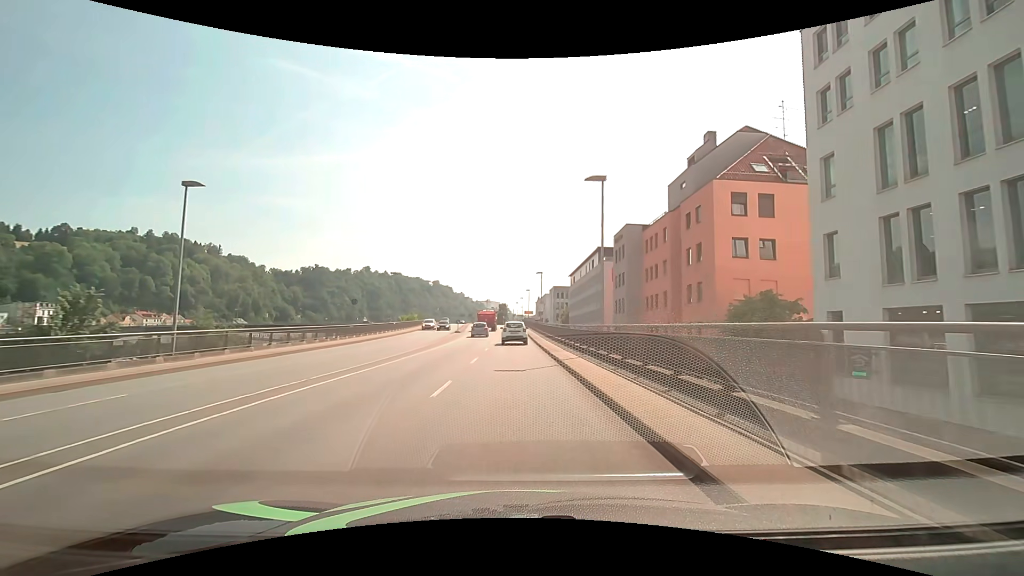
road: primary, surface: asphalt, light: Day
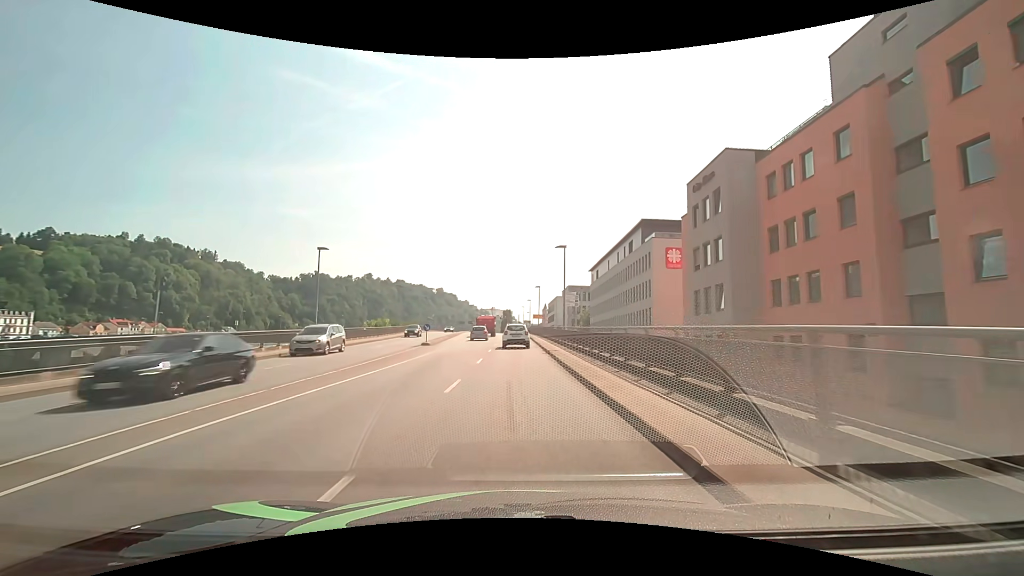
(-0.1, +25.9) m; -1°
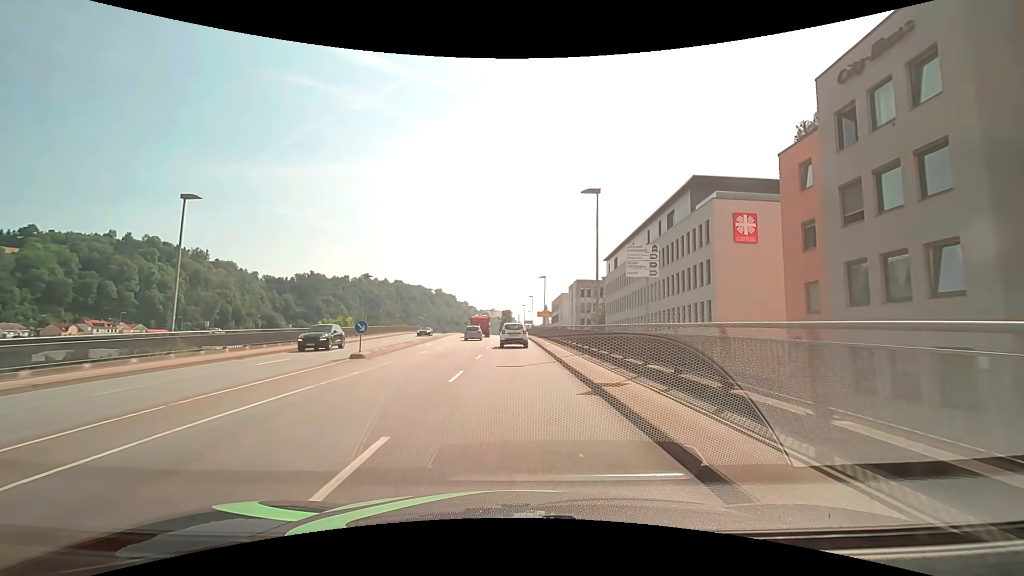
(0.0, +16.4) m; 0°
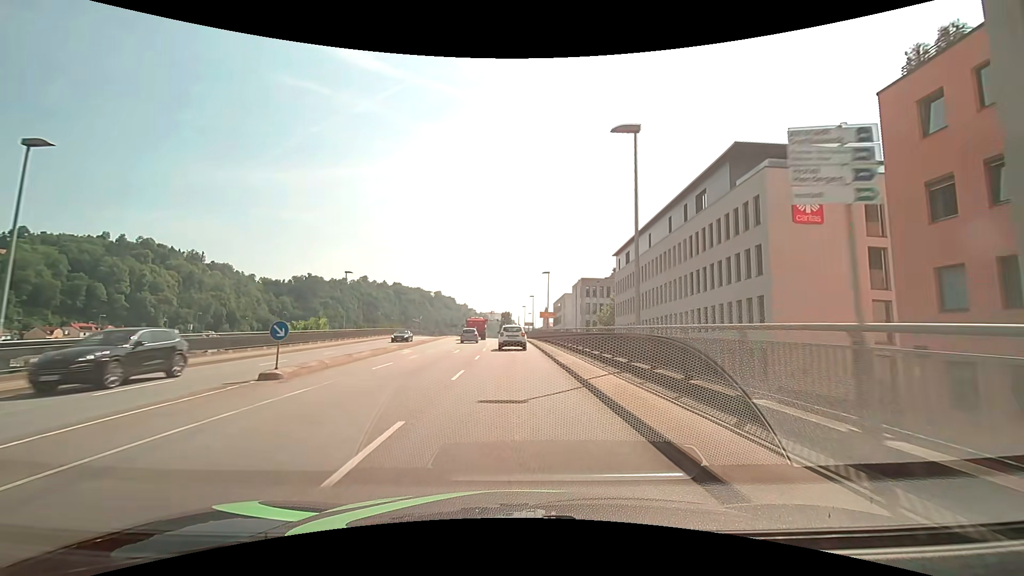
(0.0, +7.8) m; 0°
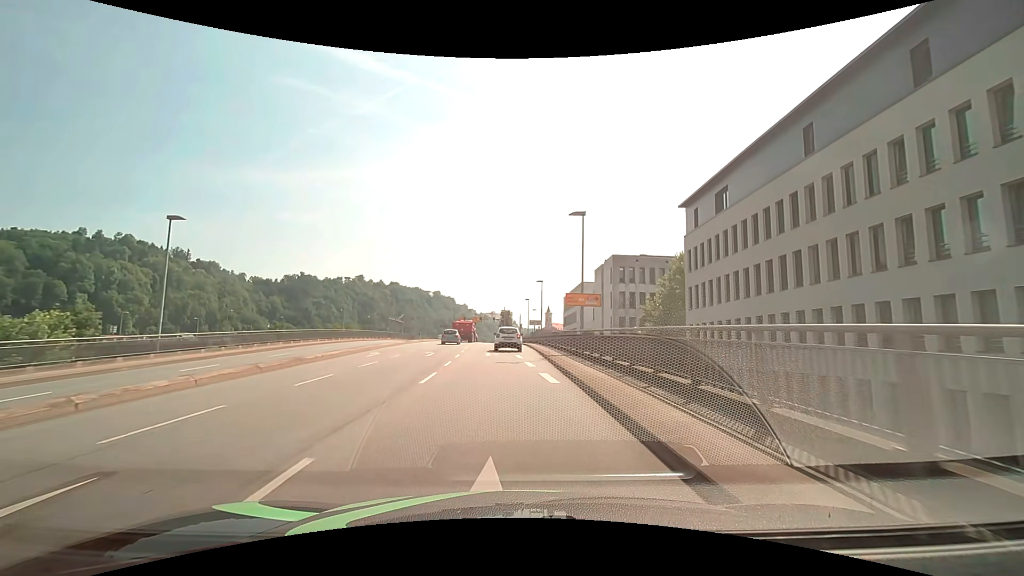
(-0.2, +28.9) m; 0°
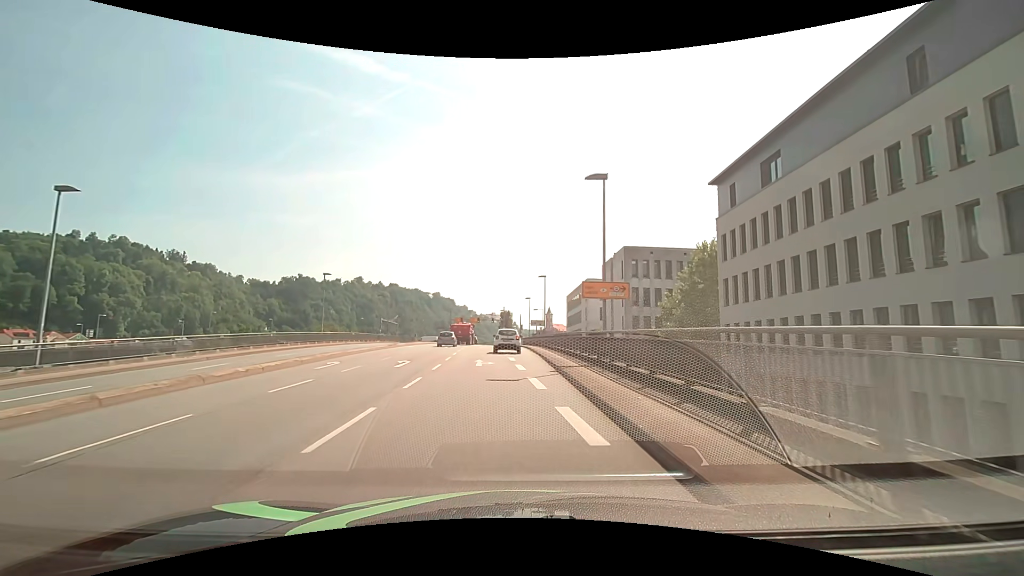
(0.0, +6.8) m; 0°
